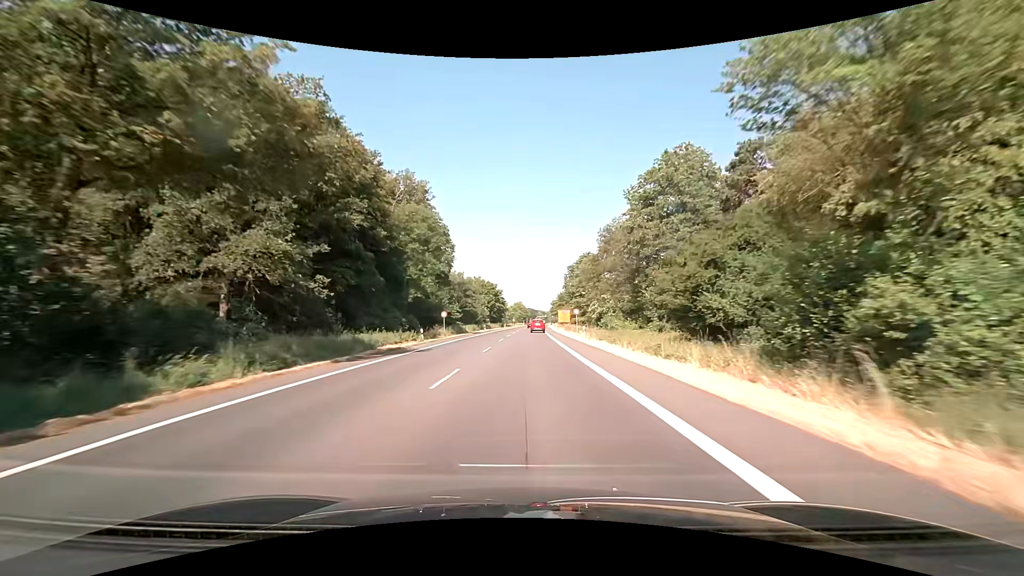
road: primary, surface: asphalt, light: Day
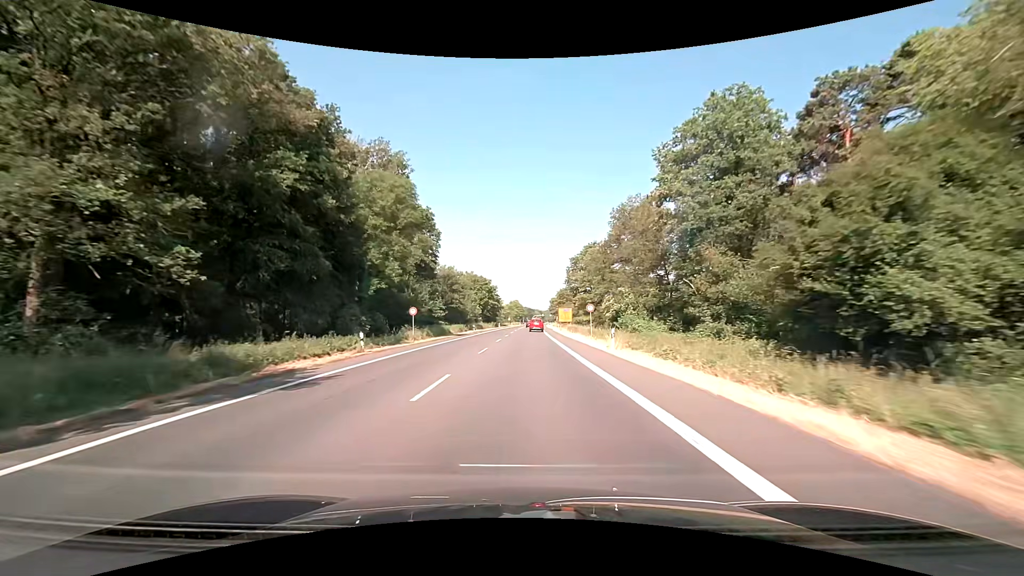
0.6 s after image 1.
(0.0, +13.3) m; +1°
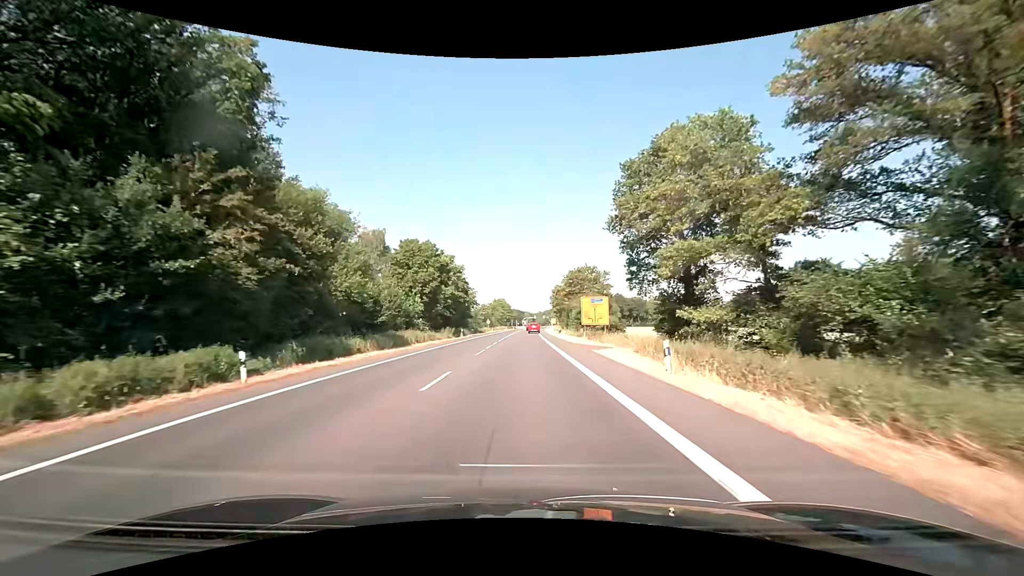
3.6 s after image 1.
(+0.5, +57.4) m; +1°
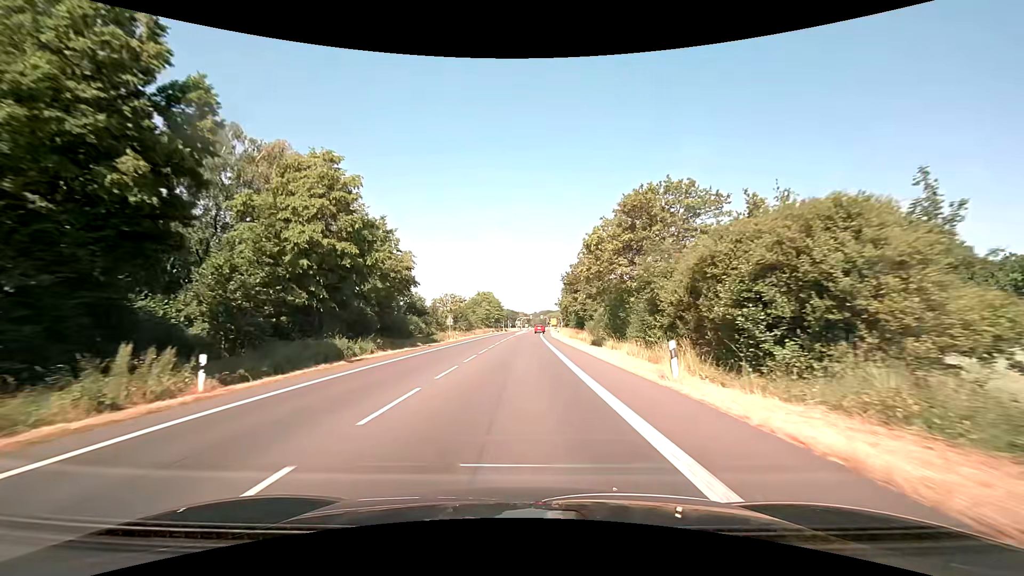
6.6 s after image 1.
(+0.3, +51.8) m; 0°
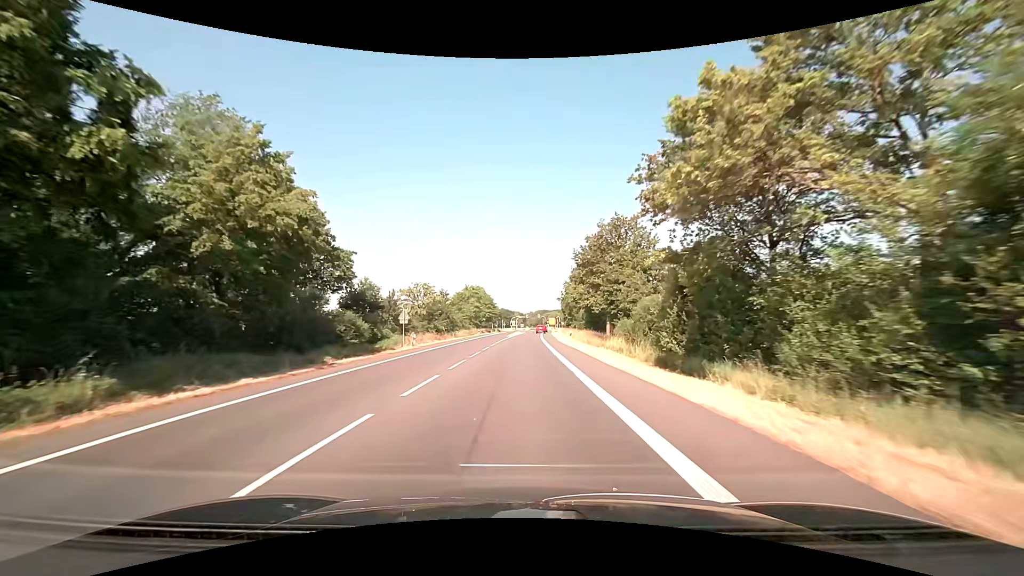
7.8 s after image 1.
(+0.1, +21.5) m; +1°
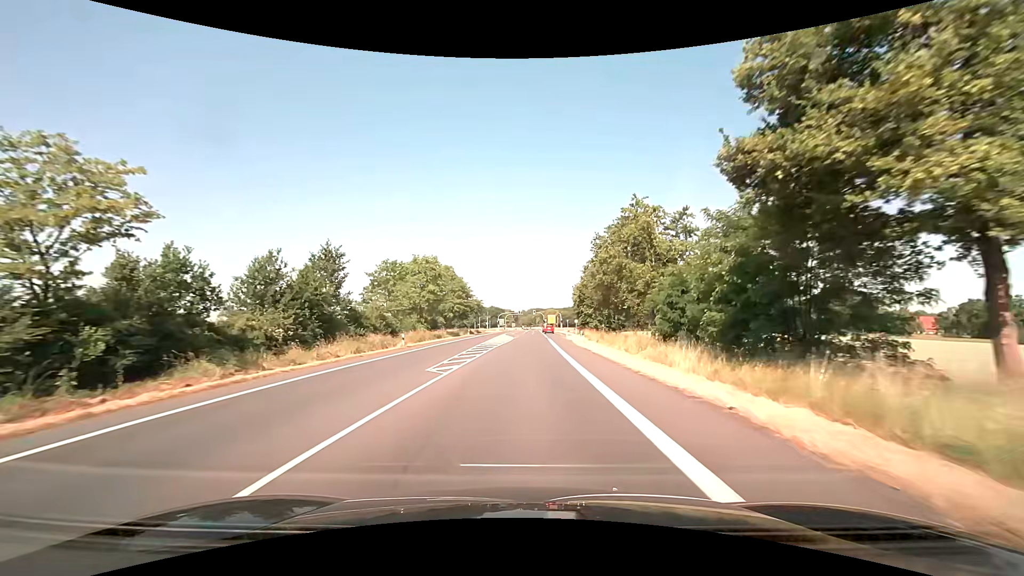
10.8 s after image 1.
(+0.3, +54.2) m; +1°
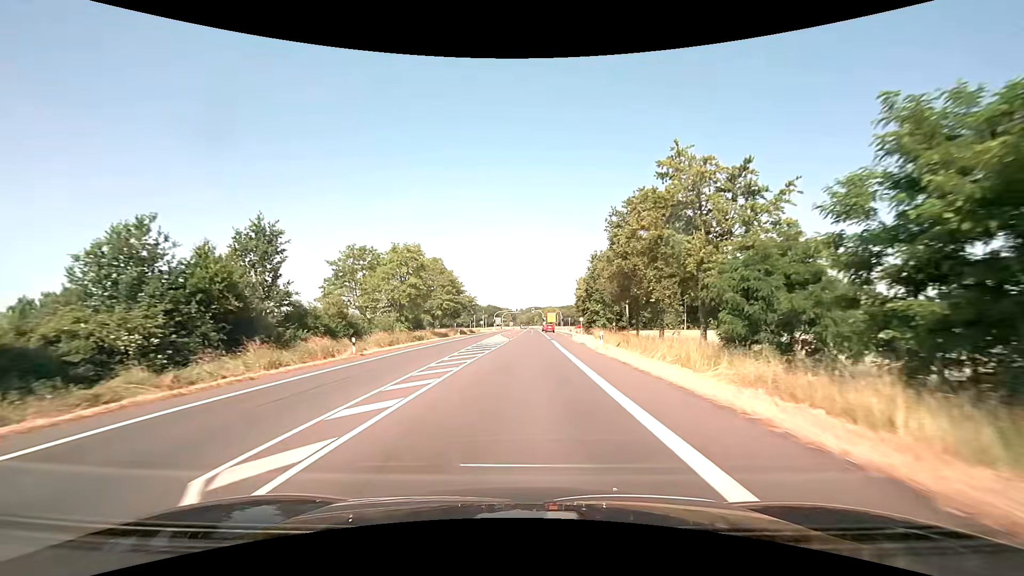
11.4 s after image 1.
(0.0, +10.9) m; 0°
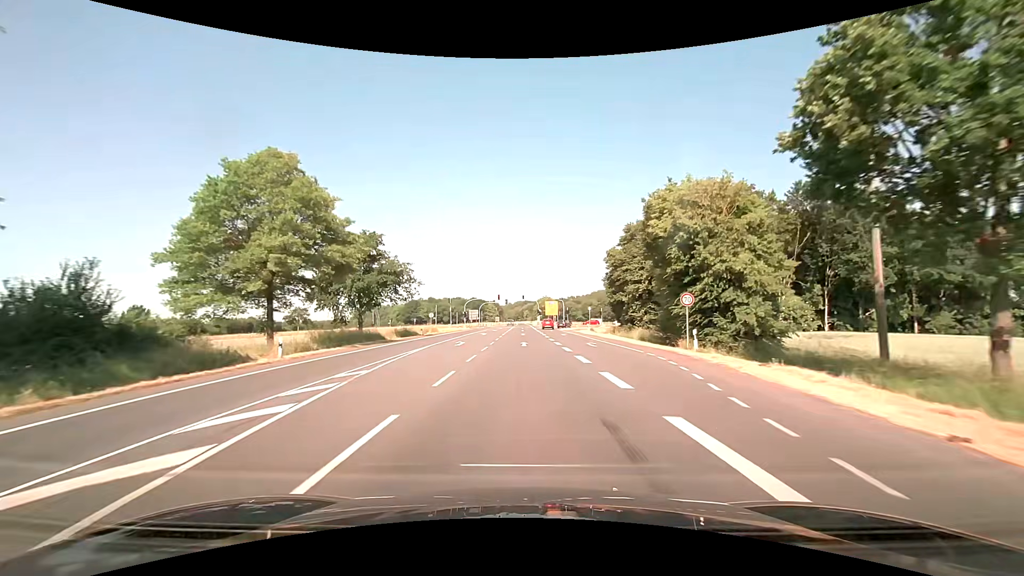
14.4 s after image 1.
(+0.7, +54.6) m; +1°
(0, +10) (0, +20) (0, +30) (0, +40) (0, +50) (0, +60) (0, +70) (0, +80) (0, +90) (0, +100) m
